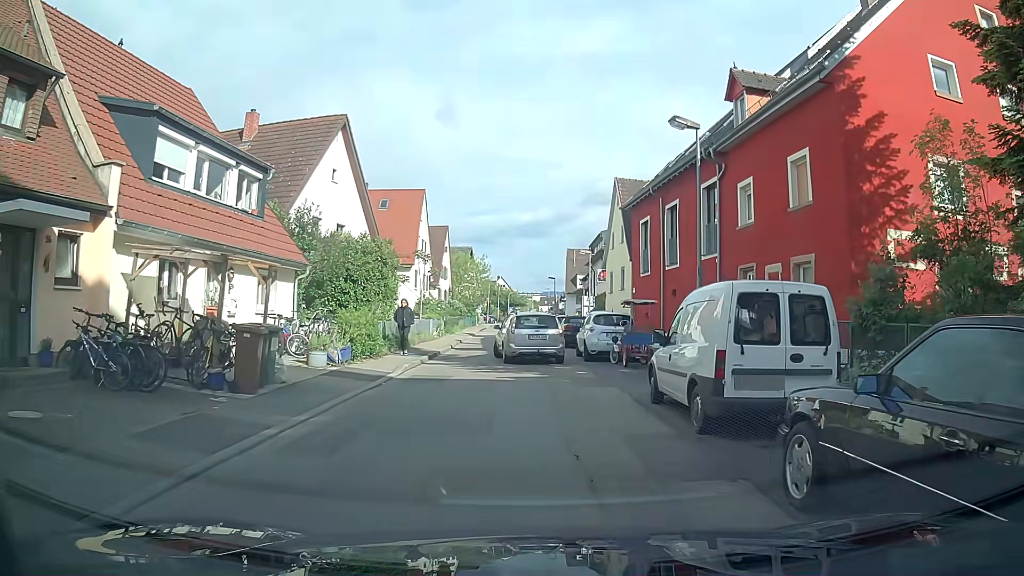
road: tertiary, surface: asphalt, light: Day
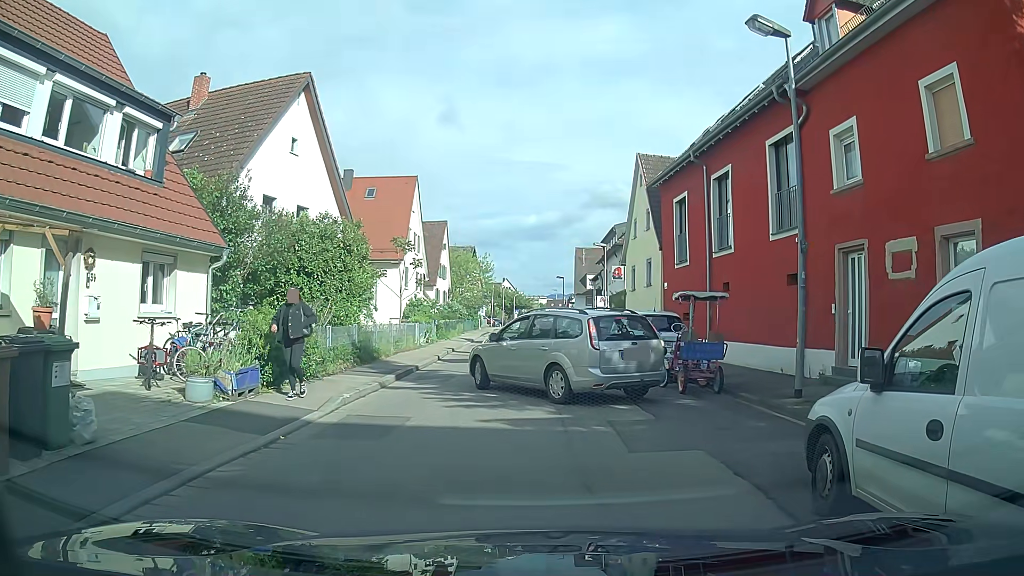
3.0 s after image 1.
(0.0, +5.9) m; -1°
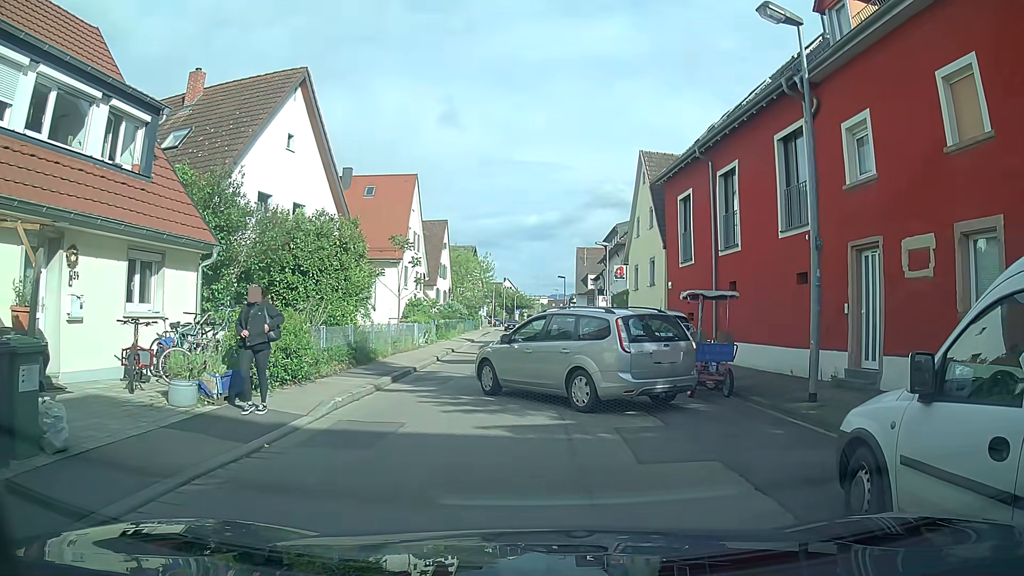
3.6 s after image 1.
(0.0, +0.5) m; 0°
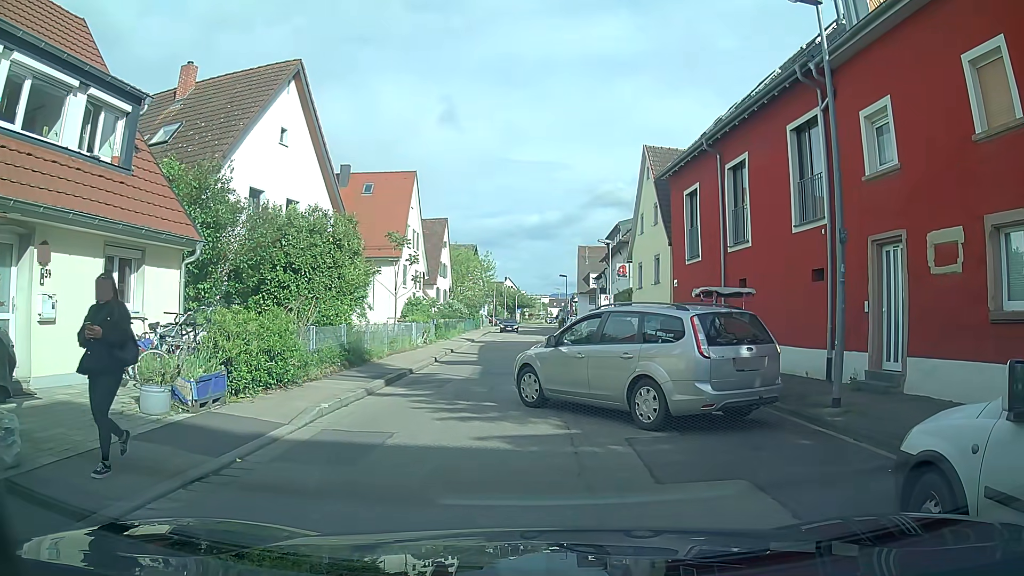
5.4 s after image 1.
(0.0, +0.8) m; 0°
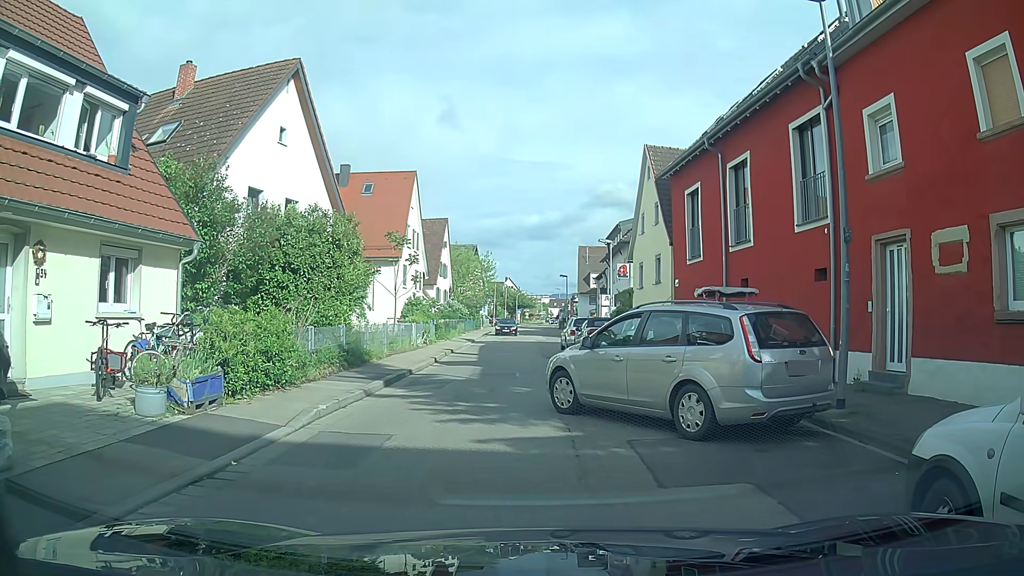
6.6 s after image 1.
(0.0, +0.2) m; 0°
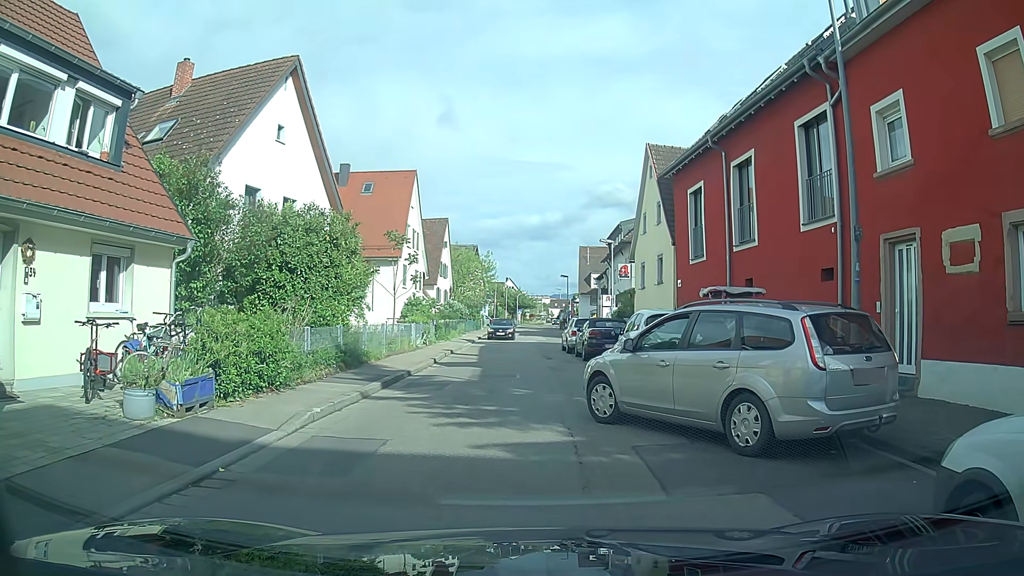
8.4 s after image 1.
(0.0, +0.3) m; 0°
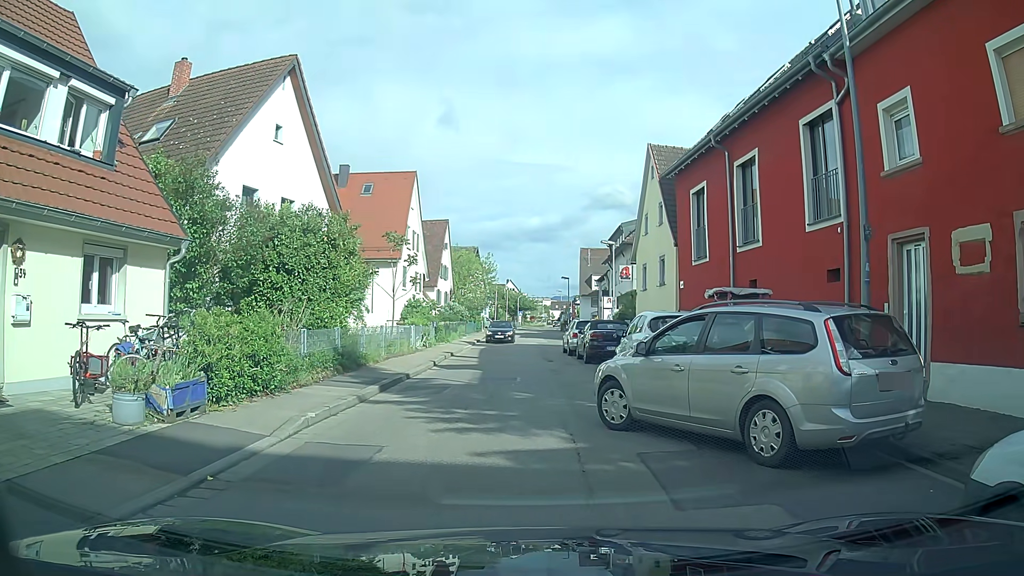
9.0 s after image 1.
(0.0, +0.3) m; 0°
